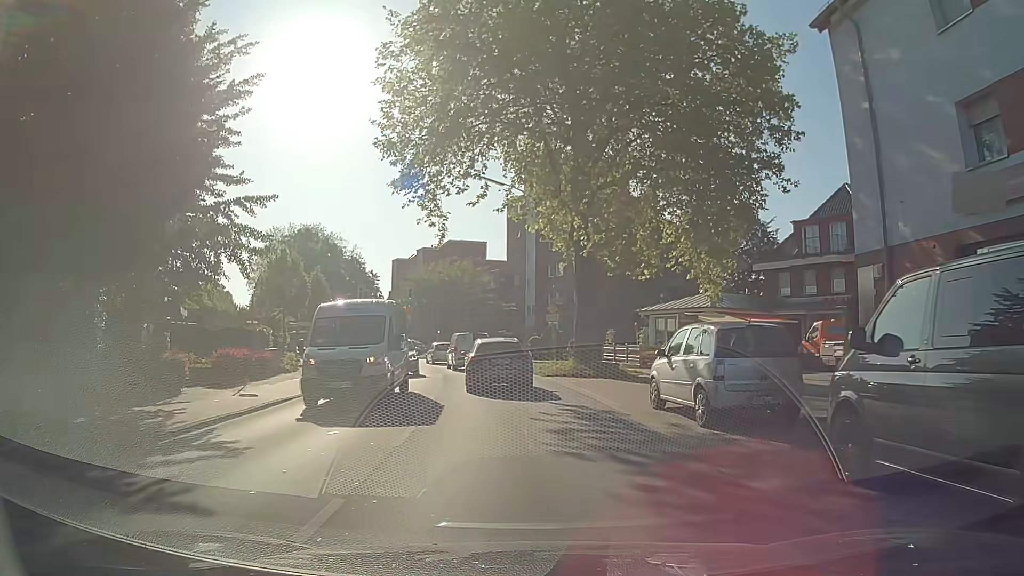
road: secondary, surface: asphalt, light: Day
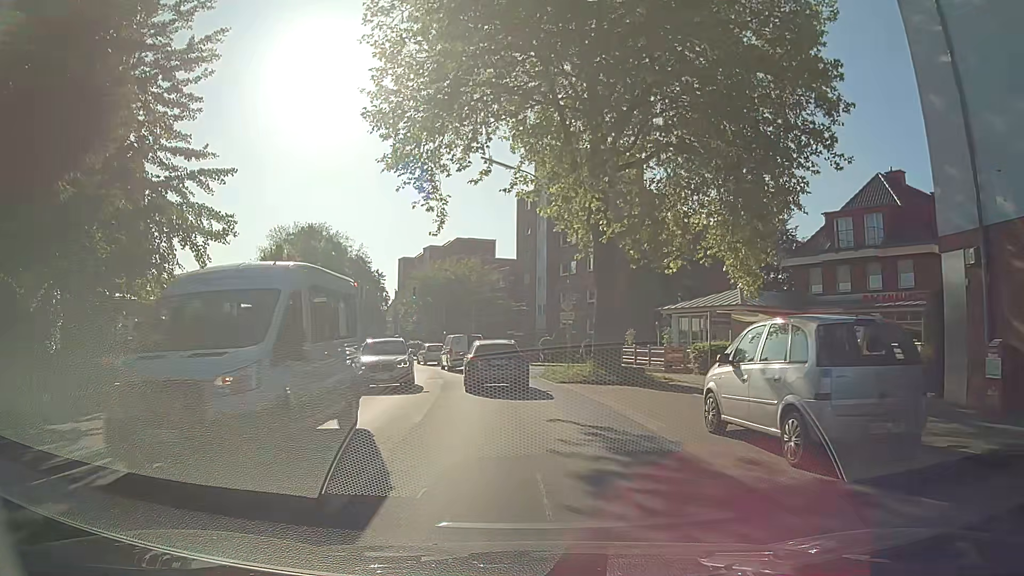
(+0.1, +3.4) m; 0°
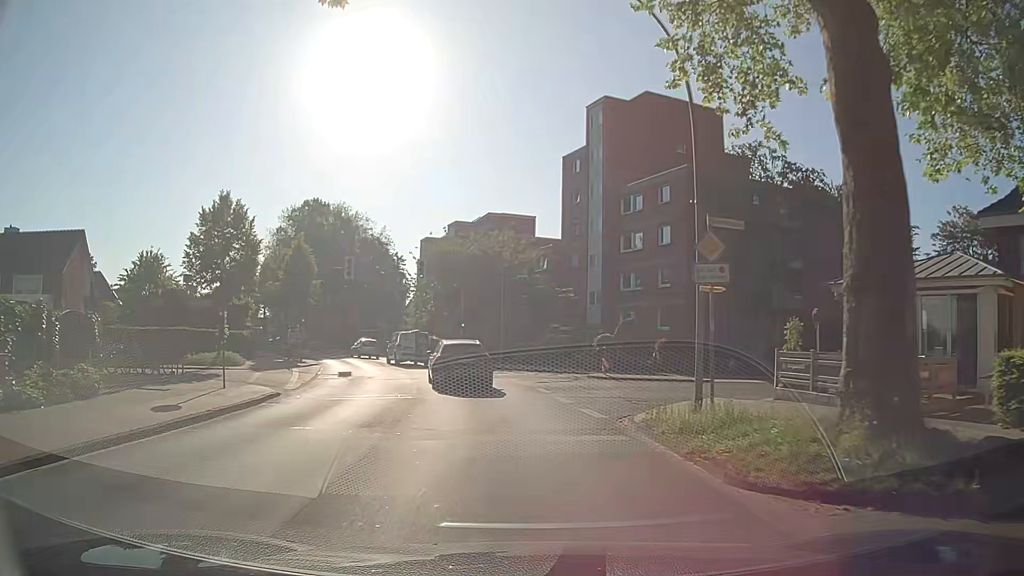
(-0.3, +16.8) m; -5°
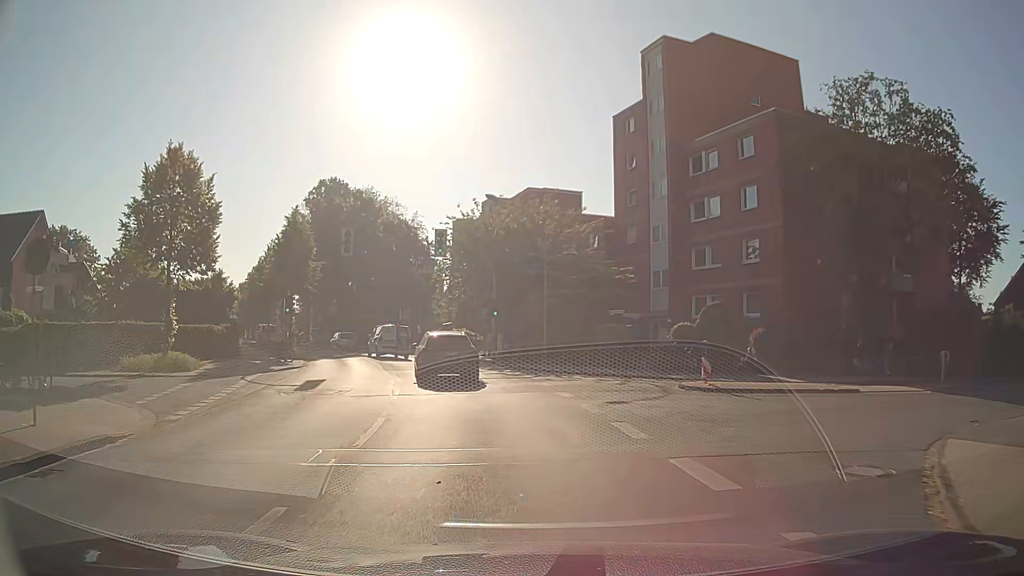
(+0.1, +10.0) m; 0°
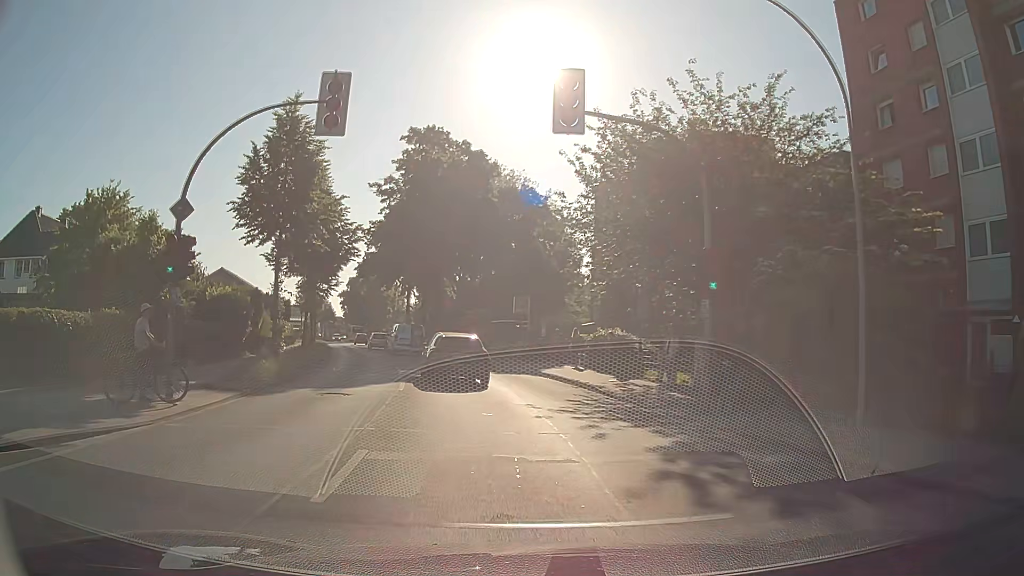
(-2.3, +21.2) m; -12°
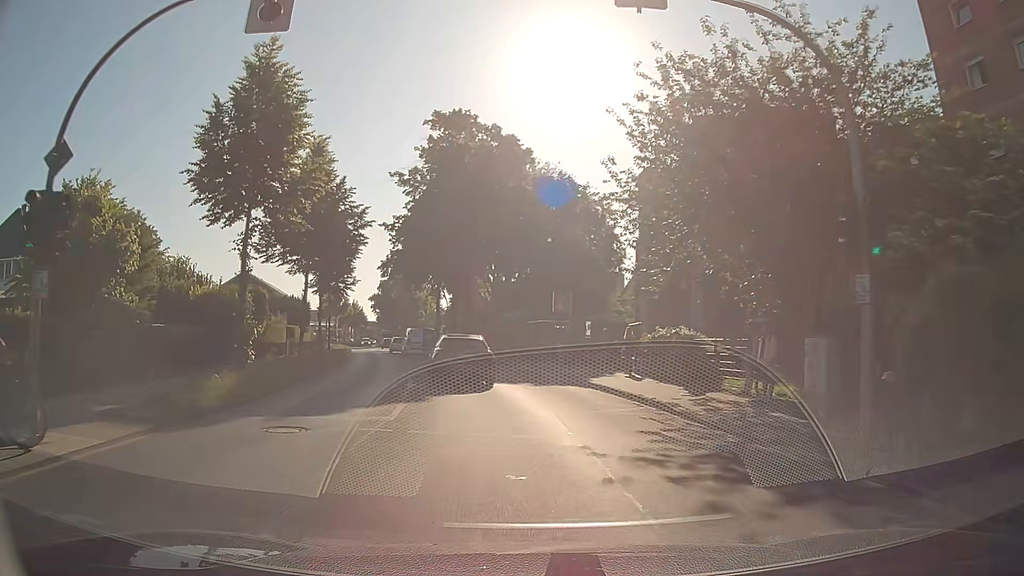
(-0.2, +5.3) m; -4°
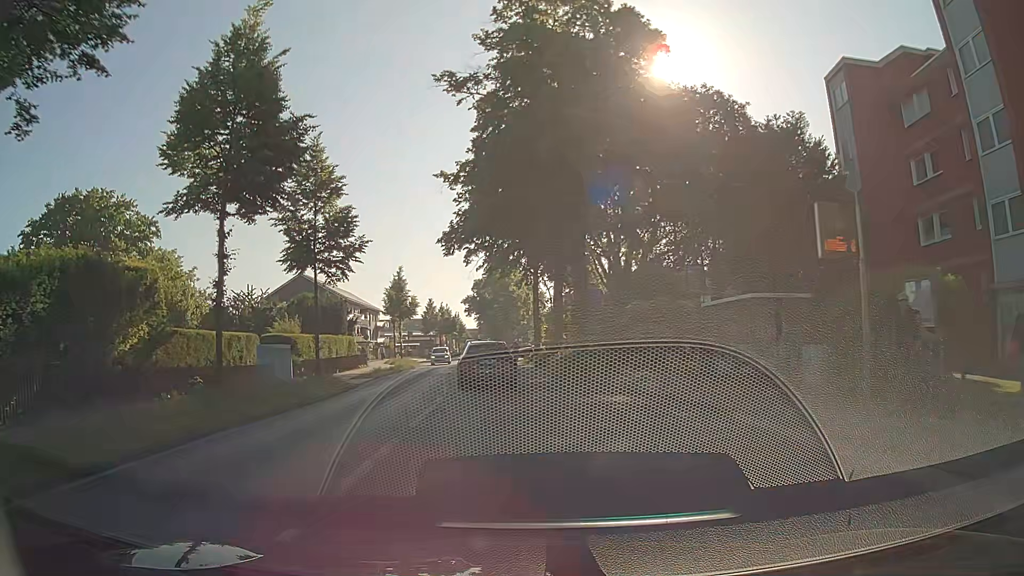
(-1.6, +21.3) m; -9°
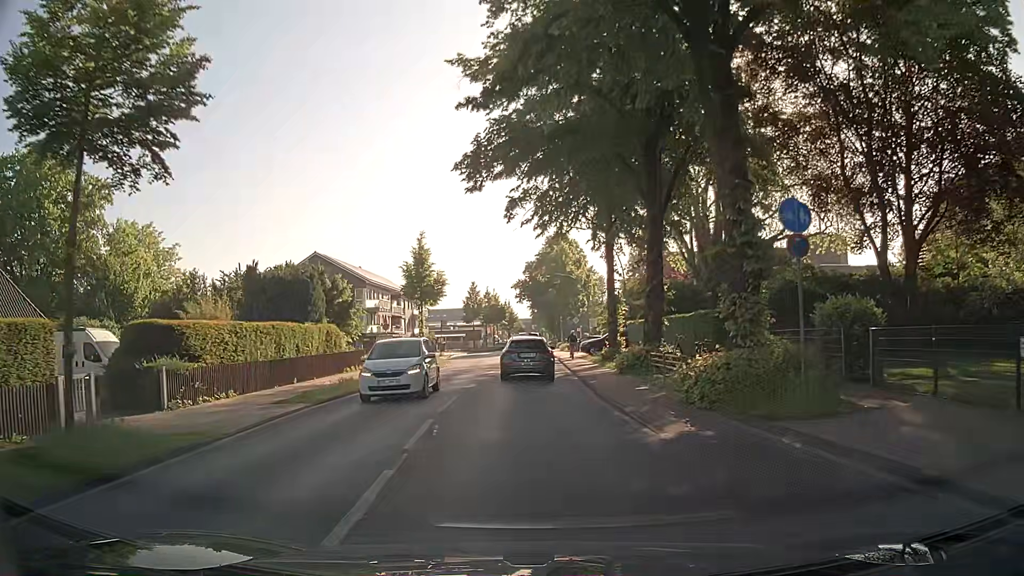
(-0.7, +15.9) m; -5°
(0, +10) (0, +20) (0, +30) (0, +40) (0, +50) (0, +60) (0, +70) (0, +80) (0, +90) (+1, +100) m
